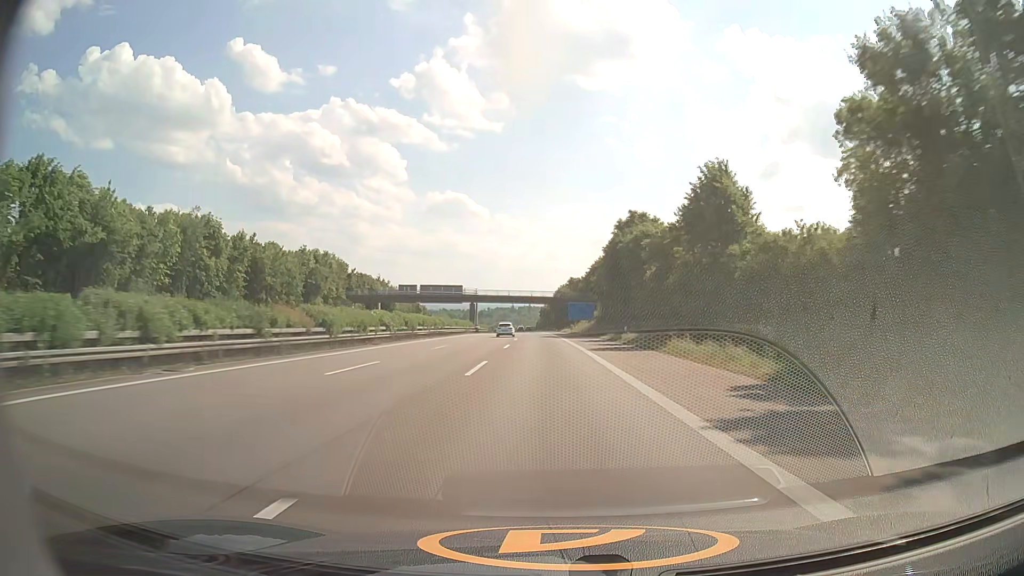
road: motorway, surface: asphalt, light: Day
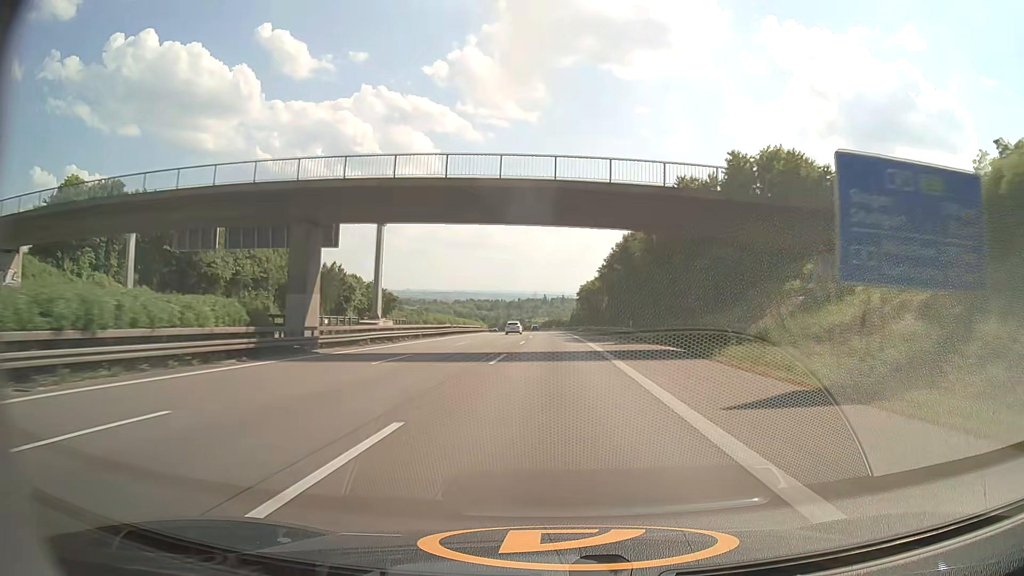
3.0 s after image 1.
(-2.7, +103.8) m; -3°
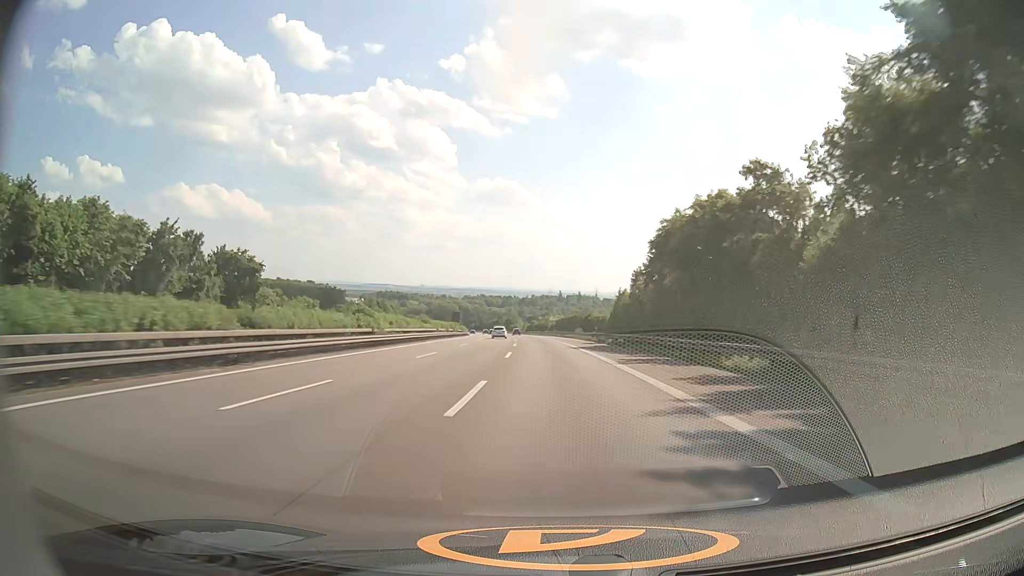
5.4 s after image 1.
(-0.8, +82.7) m; -1°
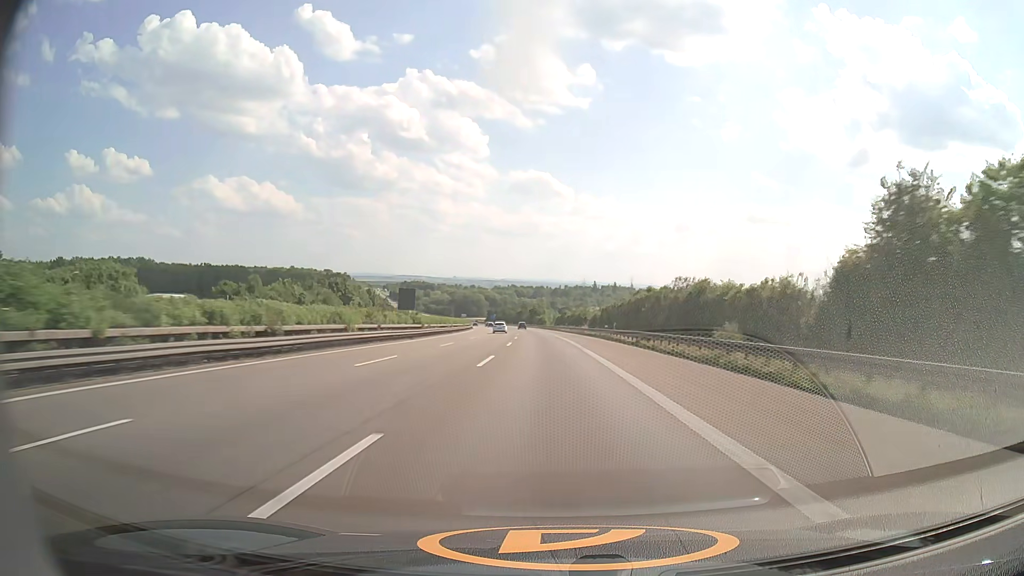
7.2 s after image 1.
(-1.2, +61.8) m; -3°
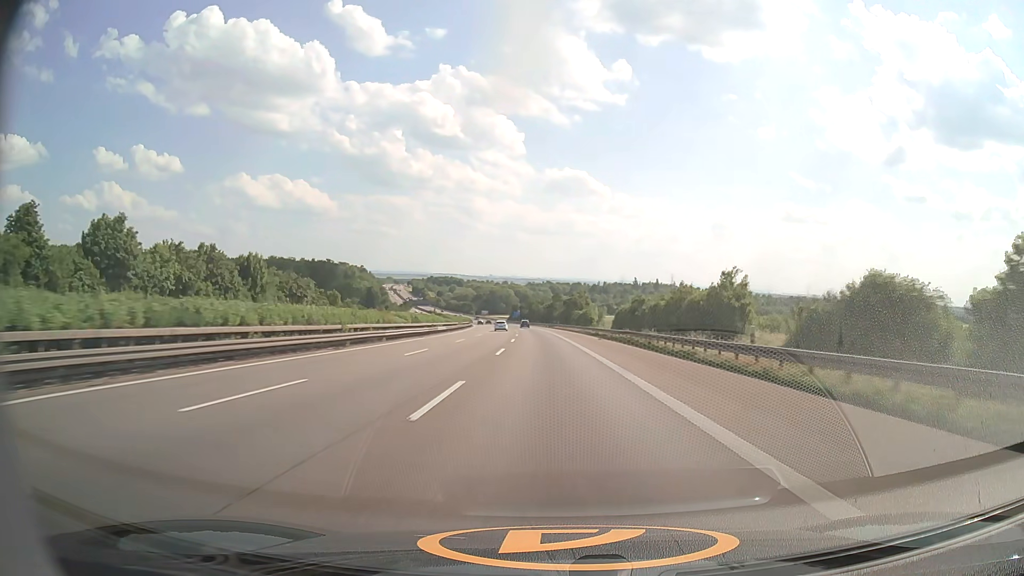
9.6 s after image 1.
(-2.3, +82.4) m; -3°
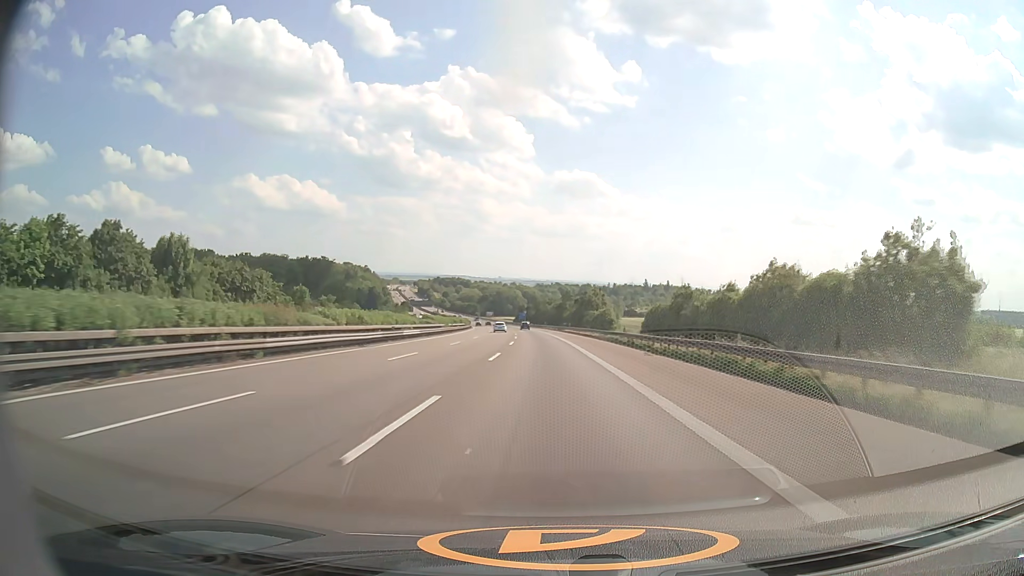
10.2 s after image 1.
(-0.1, +20.9) m; -1°
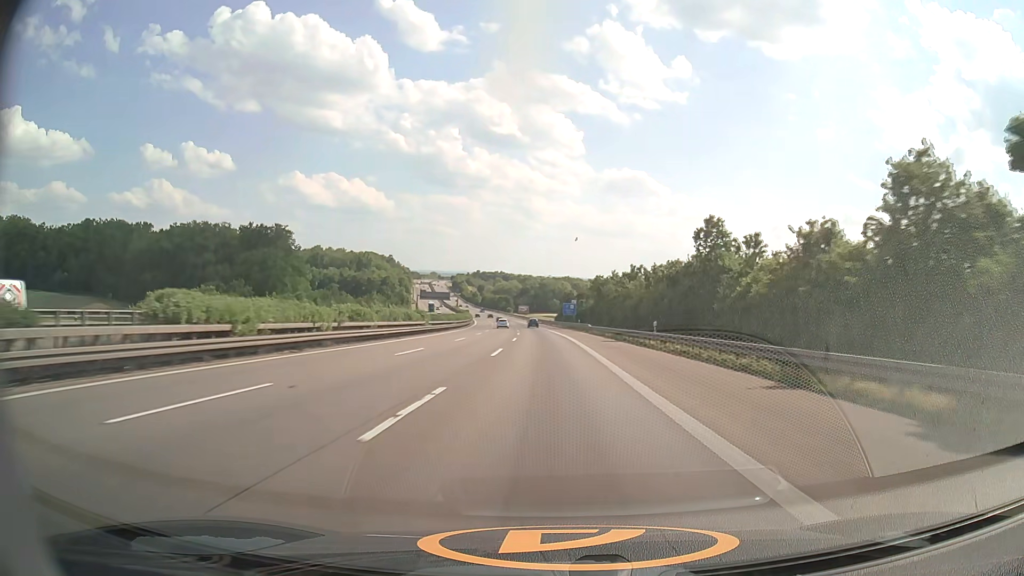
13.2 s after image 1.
(-3.9, +106.6) m; -4°
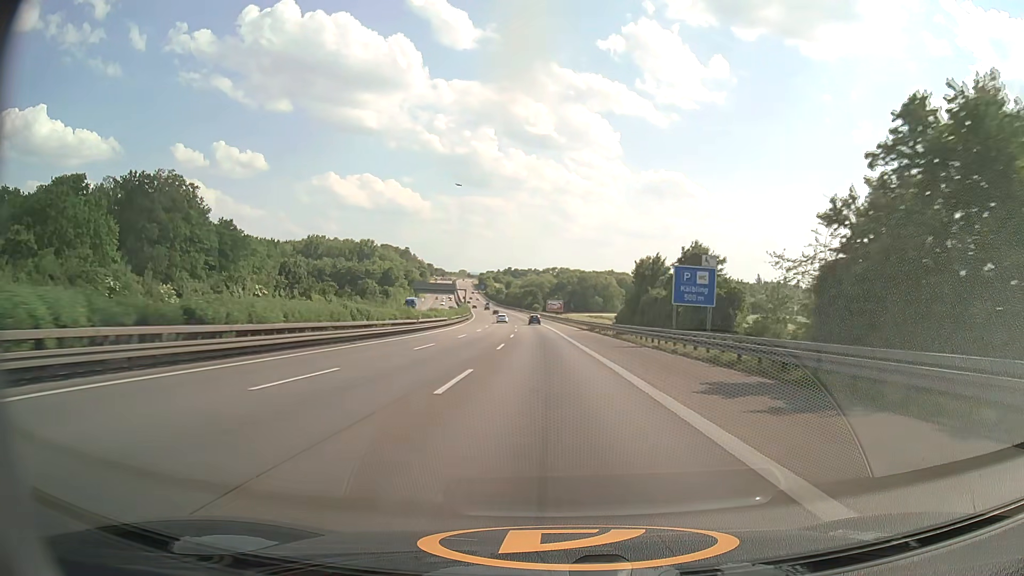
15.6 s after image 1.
(-2.3, +84.8) m; -3°
(0, +10) (0, +20) (0, +30) (-1, +40) (-1, +50) (-1, +60) (-2, +70) (-2, +80) (-3, +90) (-4, +100) m
